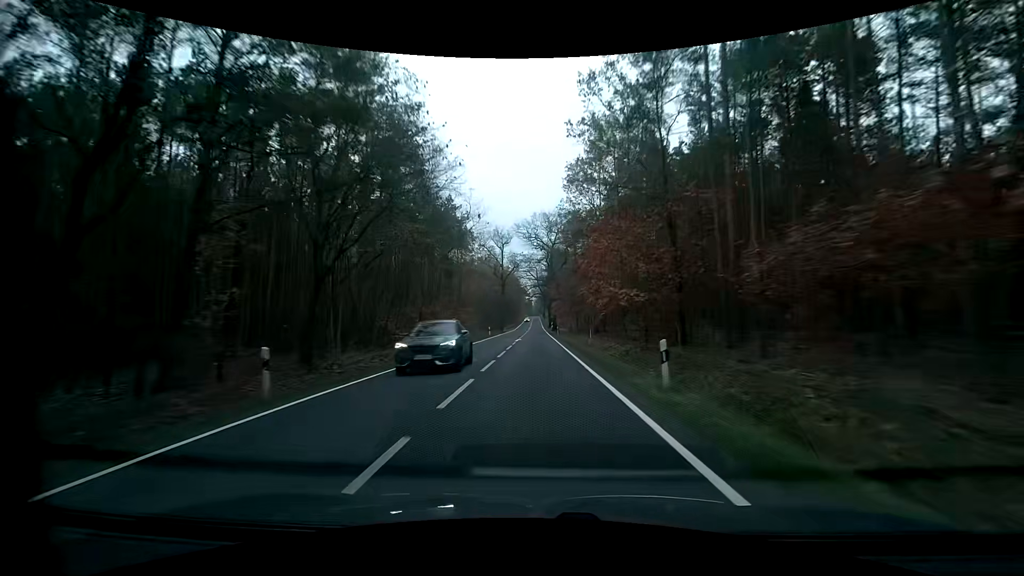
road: primary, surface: asphalt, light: Day
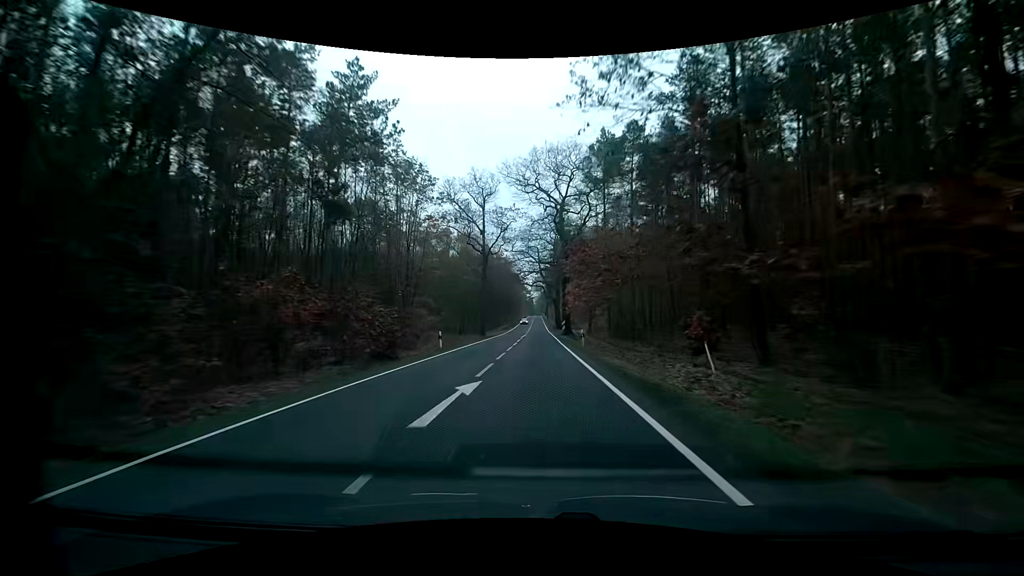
(0.0, +31.5) m; 0°
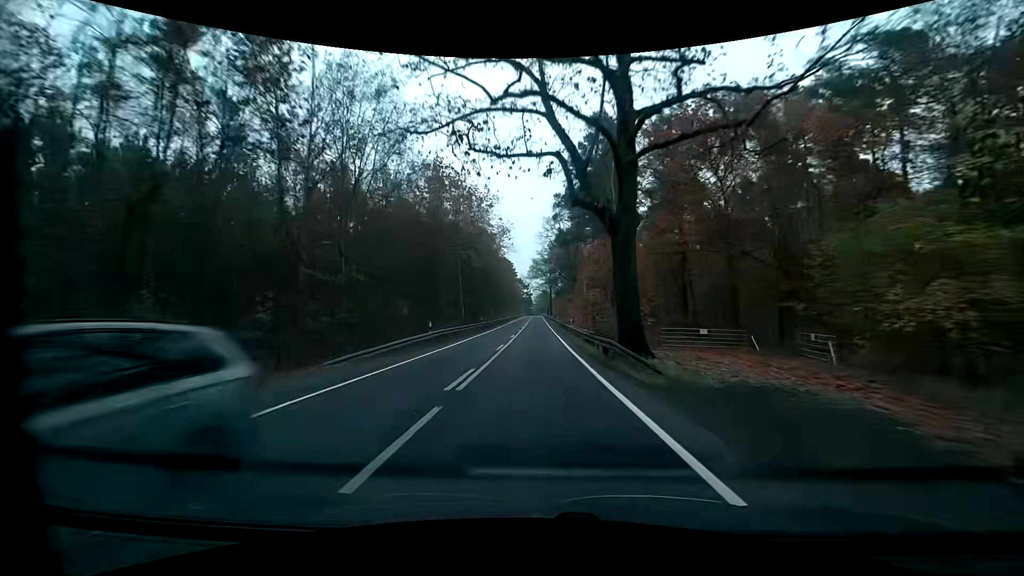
(+0.3, +62.9) m; 0°
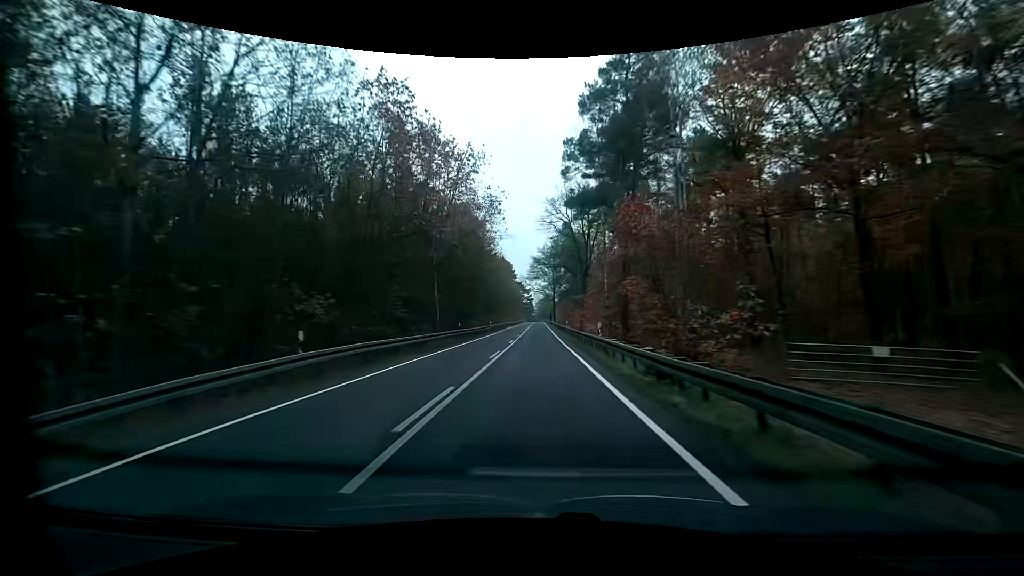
(+0.1, +15.7) m; 0°
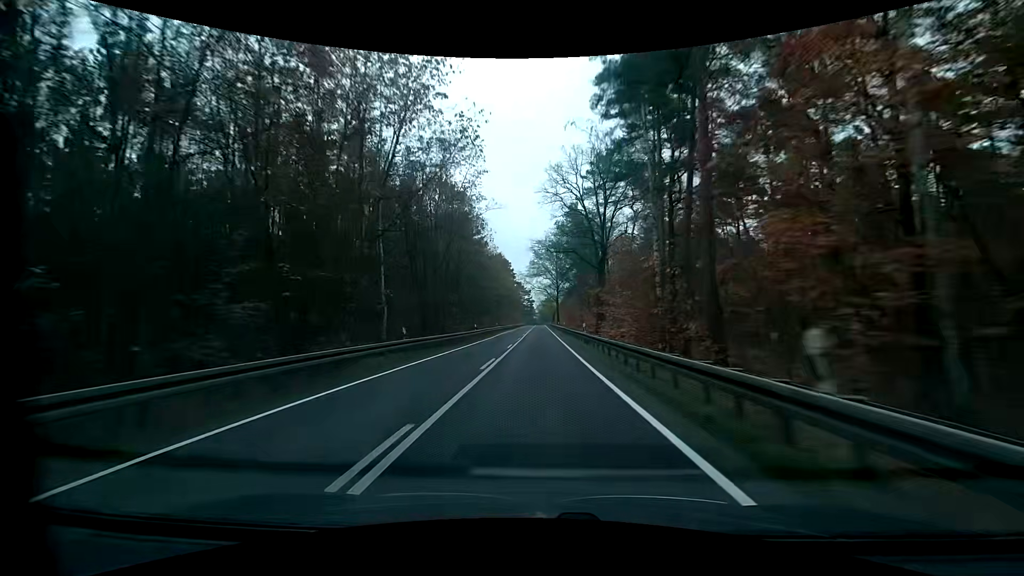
(0.0, +15.6) m; 0°
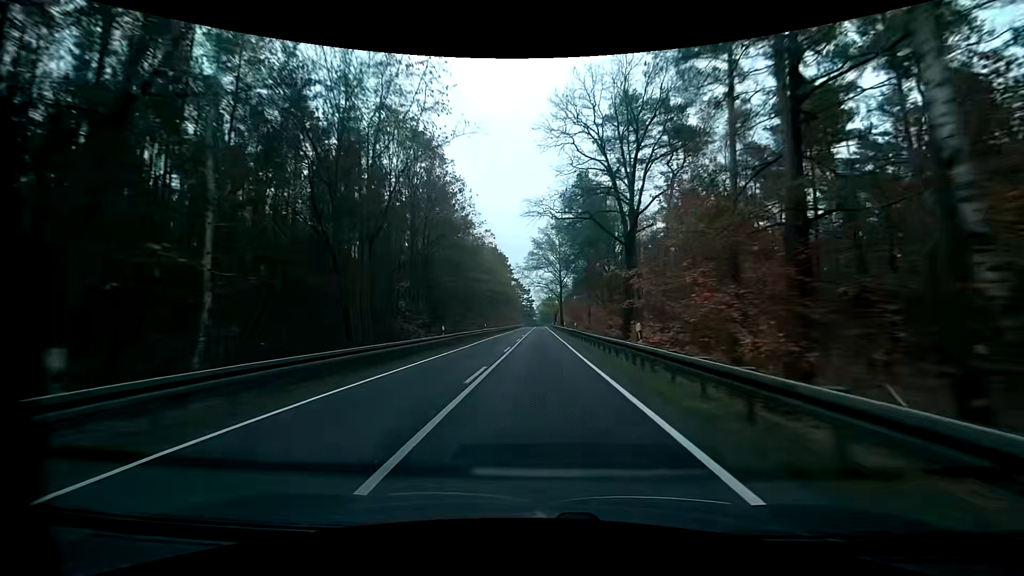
(0.0, +15.5) m; 0°
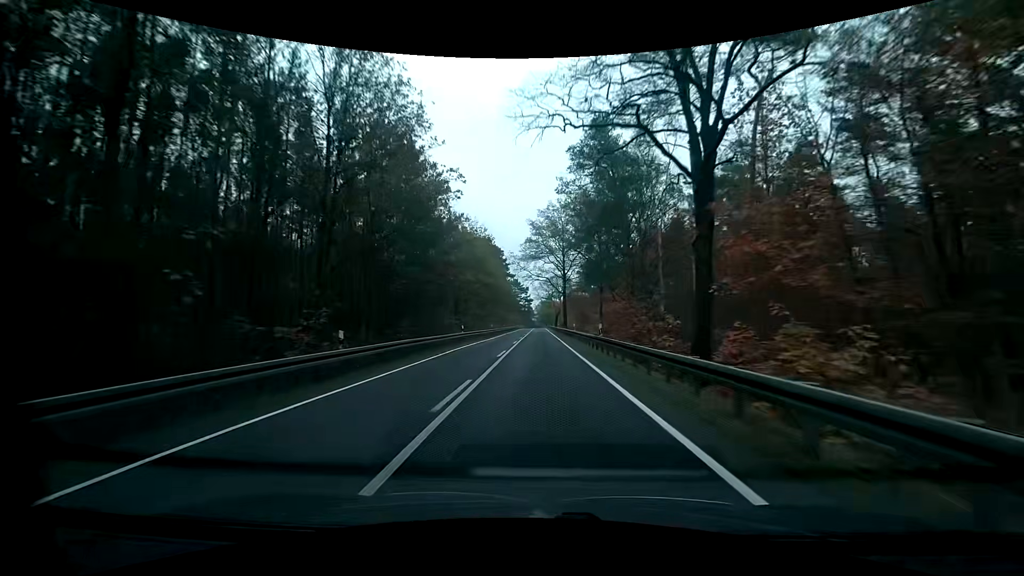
(0.0, +15.5) m; 0°
